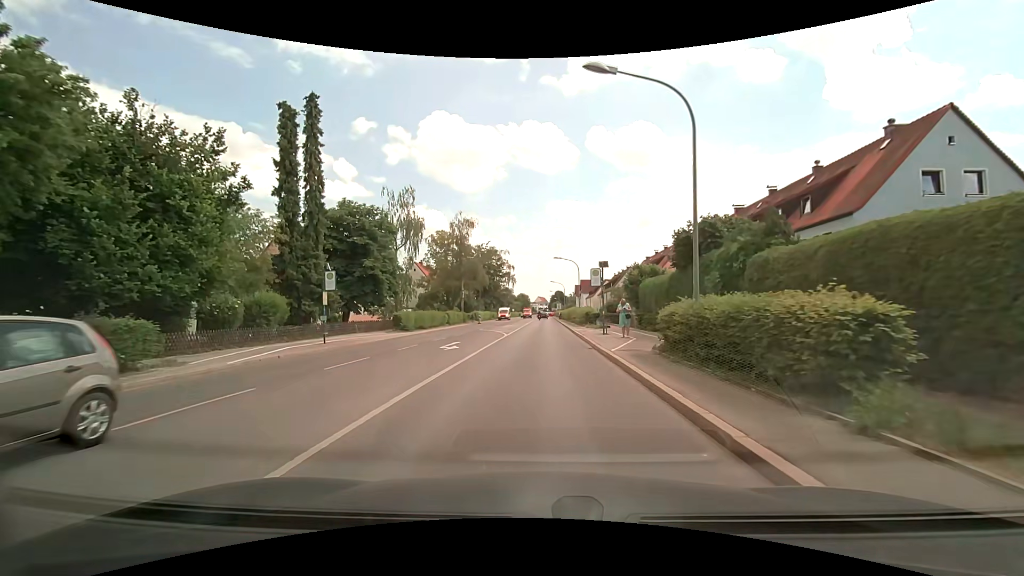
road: secondary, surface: asphalt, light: Day
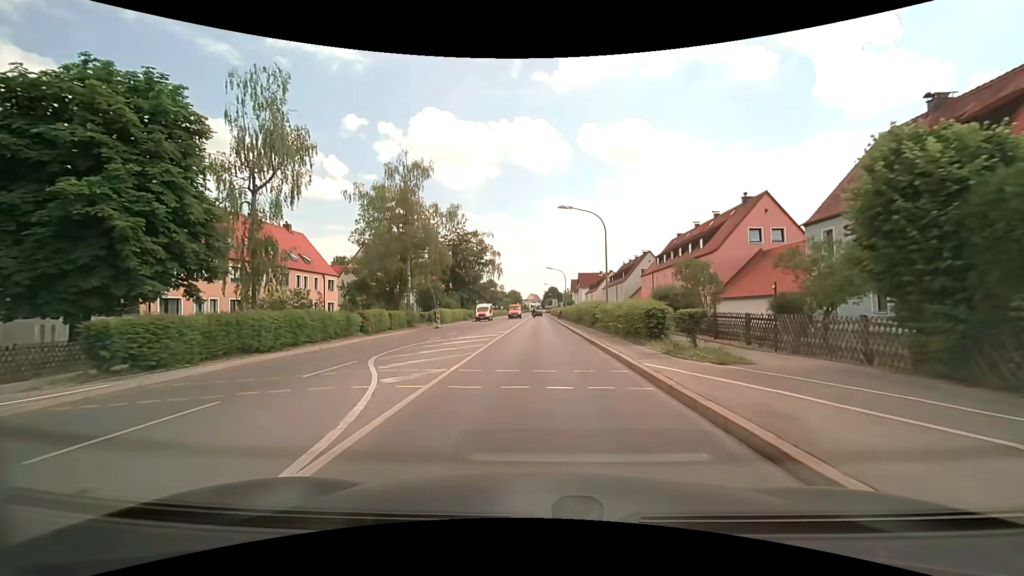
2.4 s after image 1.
(-0.1, +25.7) m; 0°
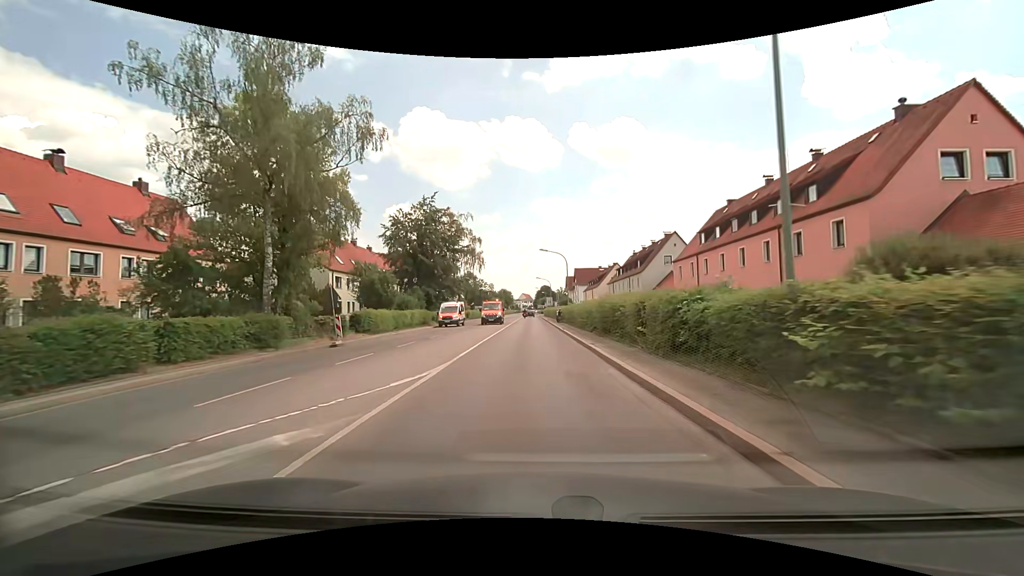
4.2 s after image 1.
(+0.2, +21.3) m; +1°
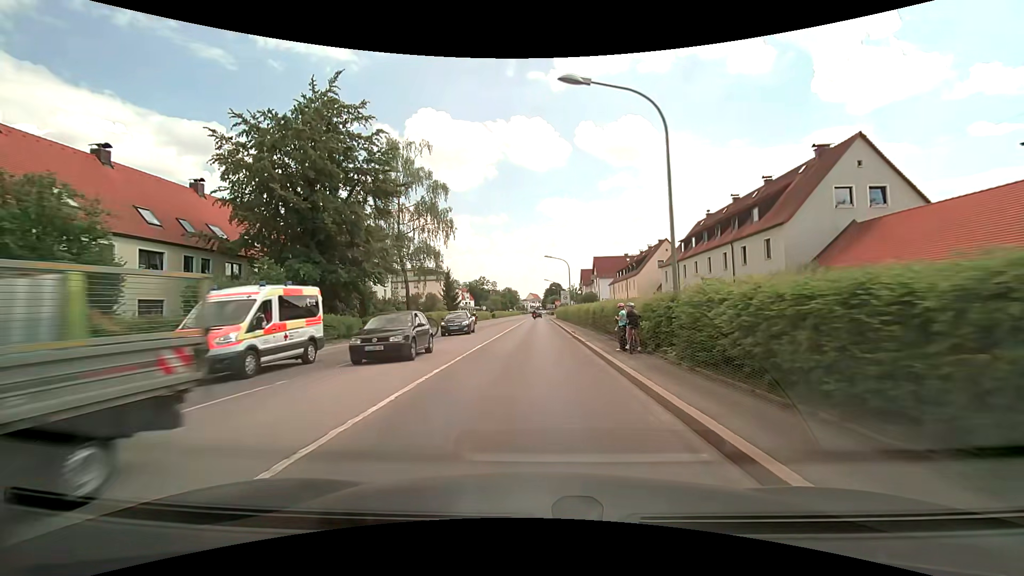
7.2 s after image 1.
(0.0, +36.4) m; -1°
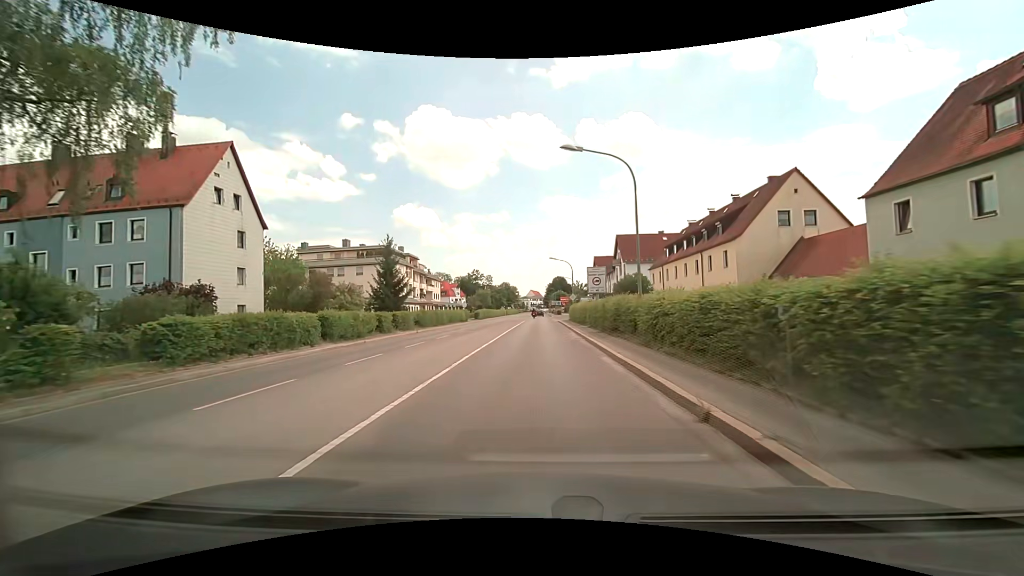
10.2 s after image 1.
(+0.1, +36.2) m; 0°
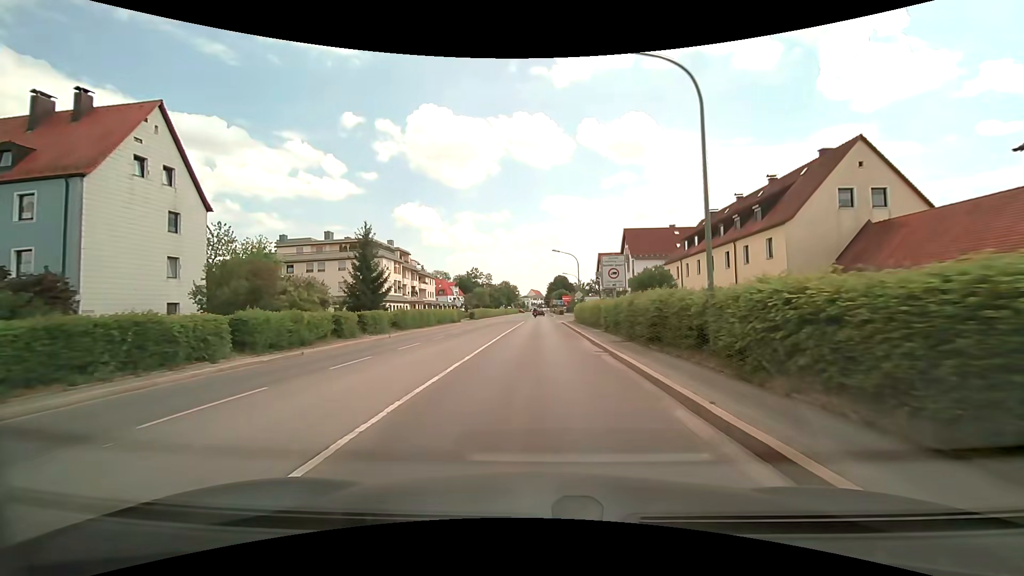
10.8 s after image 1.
(0.0, +7.2) m; 0°
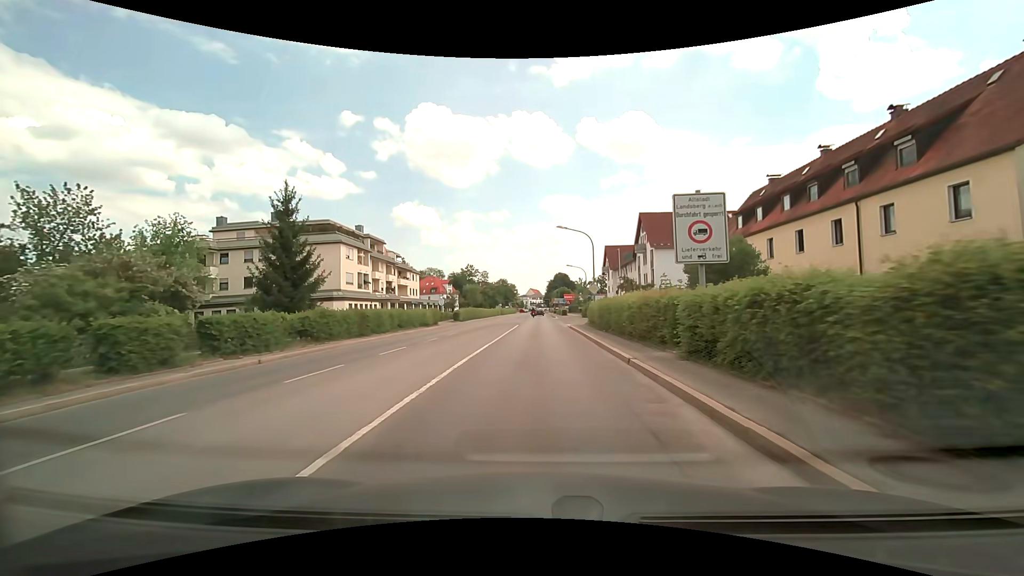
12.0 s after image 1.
(+0.2, +14.4) m; +1°
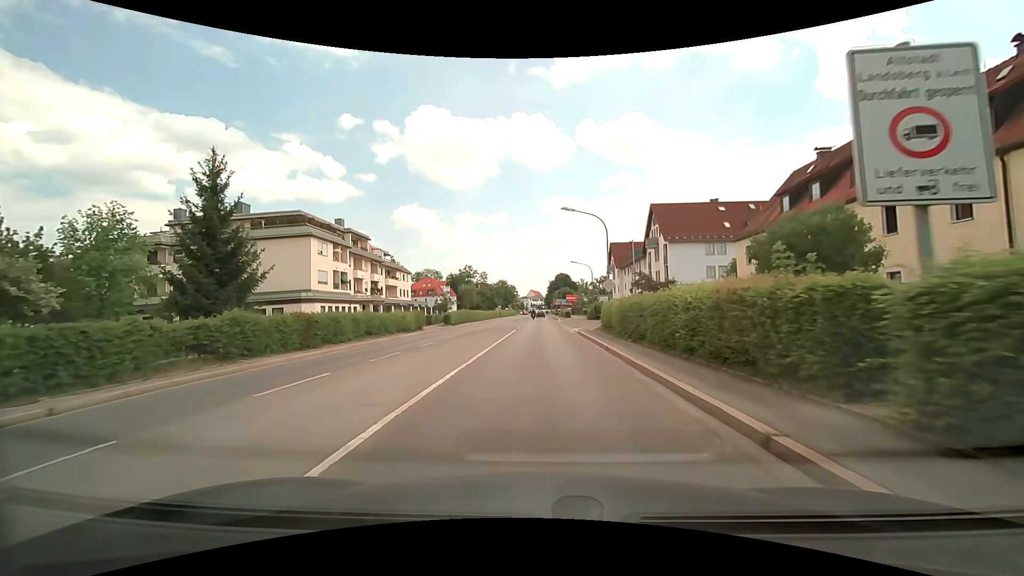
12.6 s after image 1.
(0.0, +7.2) m; 0°
(0, +10) (0, +20) (0, +30) (0, +40) (0, +50) (0, +60) (0, +70) (0, +80) (0, +90) (0, +100) m
